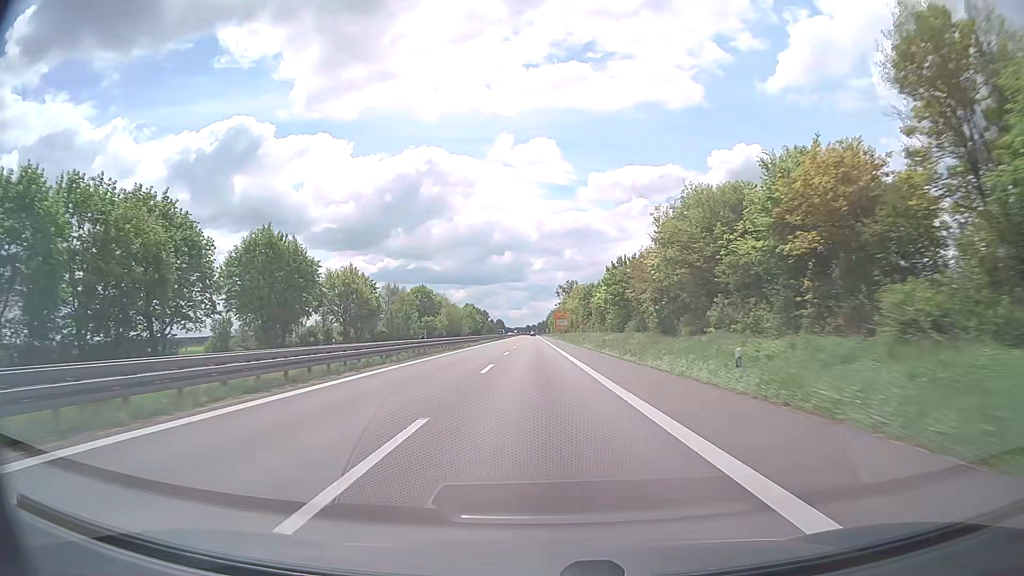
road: trunk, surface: asphalt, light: Day
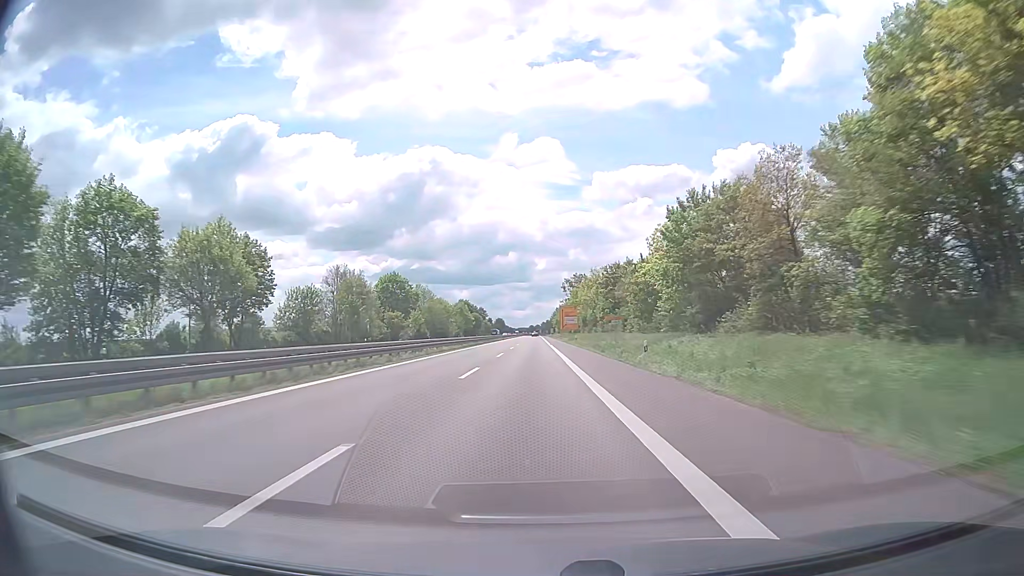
(-0.1, +38.7) m; 0°
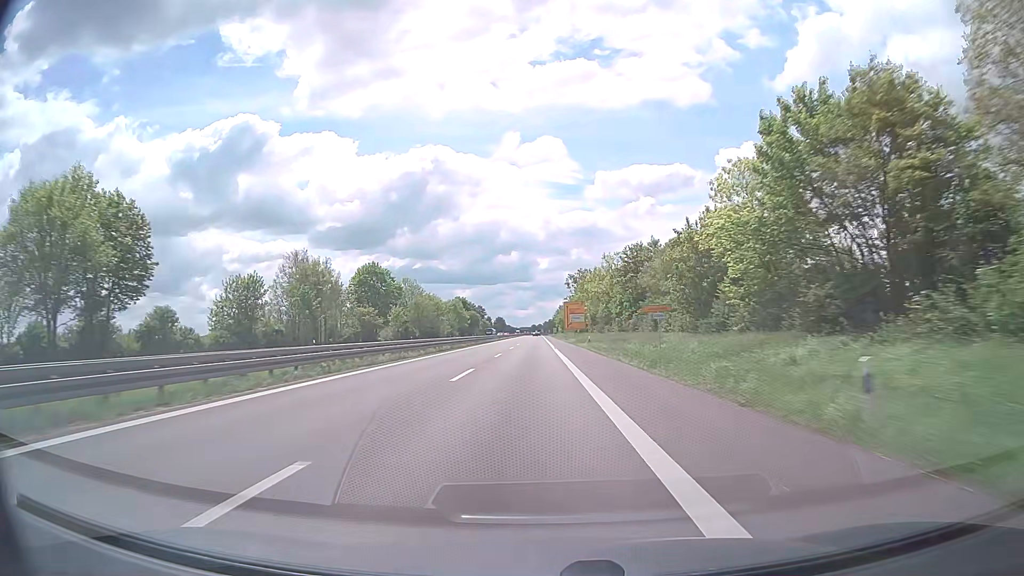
(0.0, +19.2) m; 0°
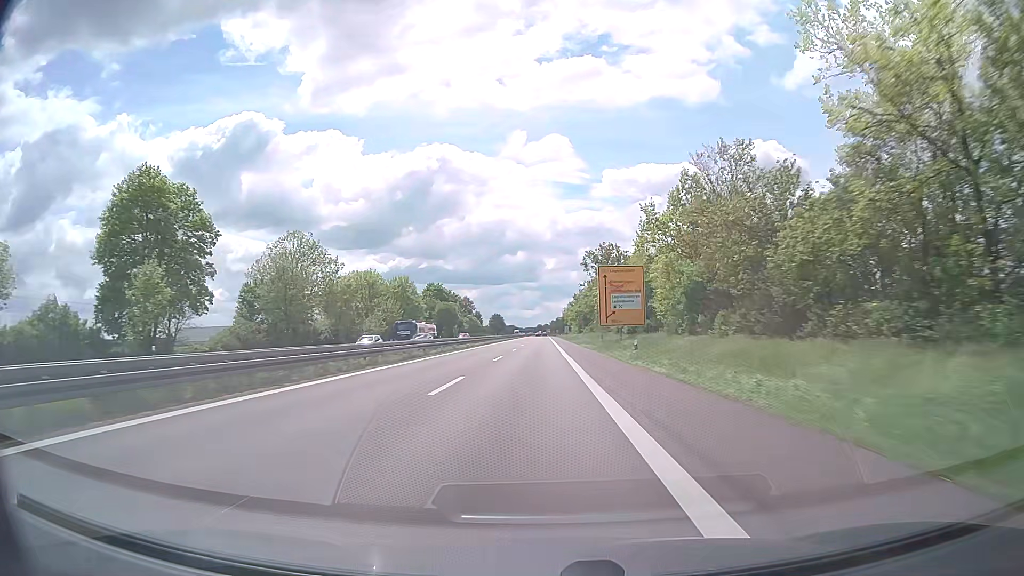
(-0.5, +76.4) m; -1°
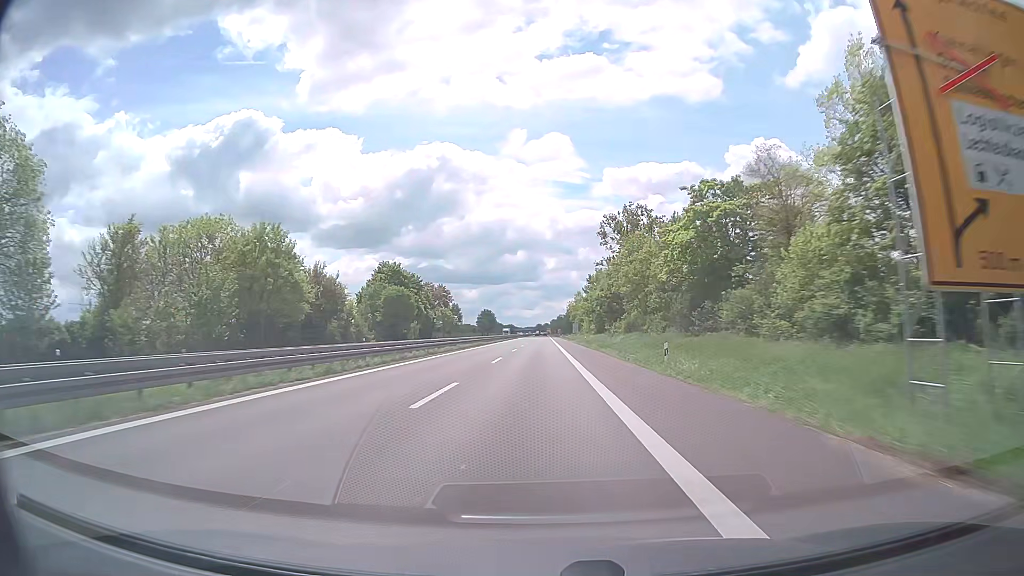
(0.0, +56.8) m; 0°
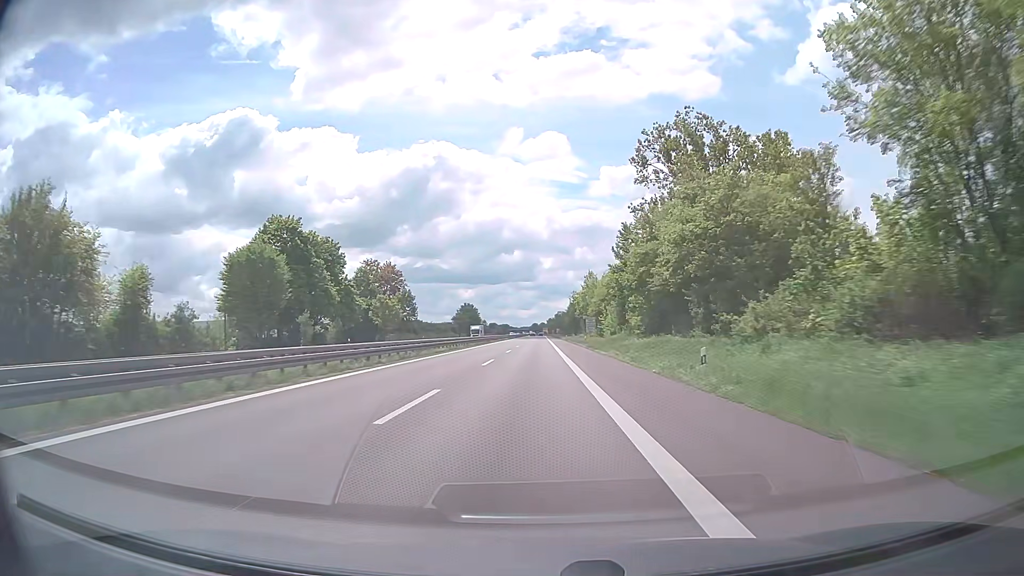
(+0.2, +56.3) m; 0°
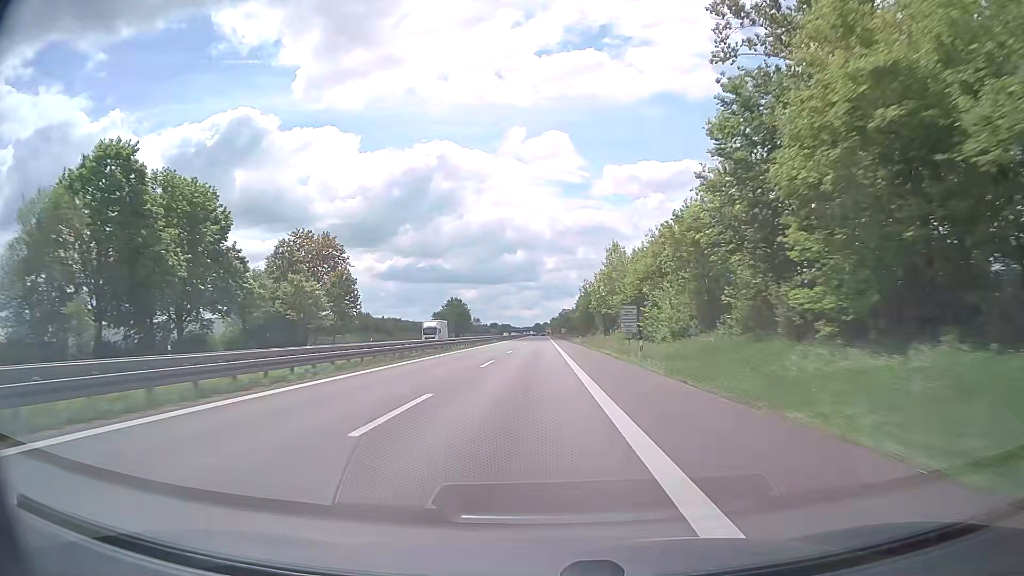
(-0.1, +37.3) m; 0°
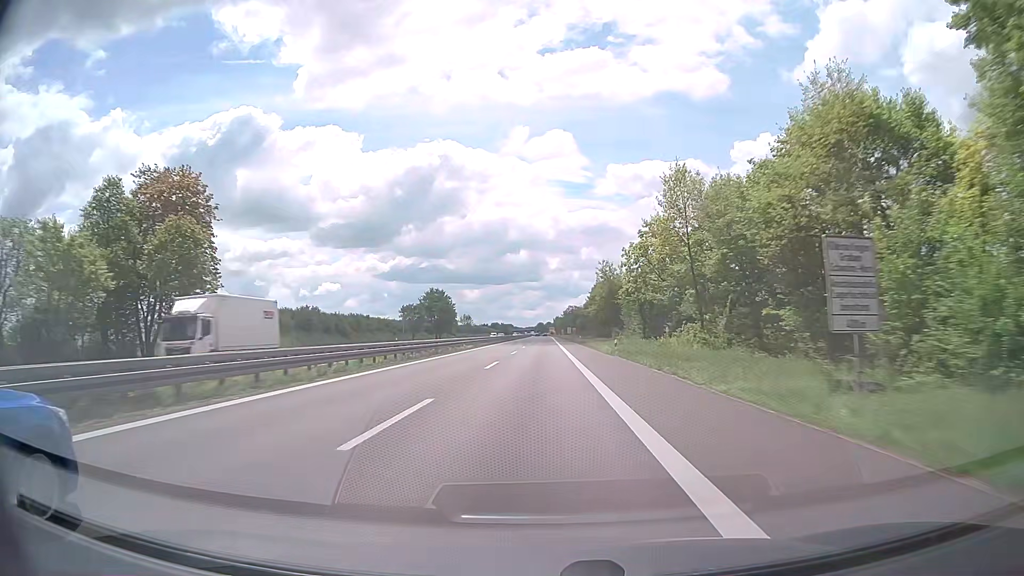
(-0.2, +37.2) m; -1°
(0, +10) (0, +20) (0, +30) (0, +40) (0, +50) (0, +60) (0, +70) (+1, +80) (+1, +90) (+1, +100) m
